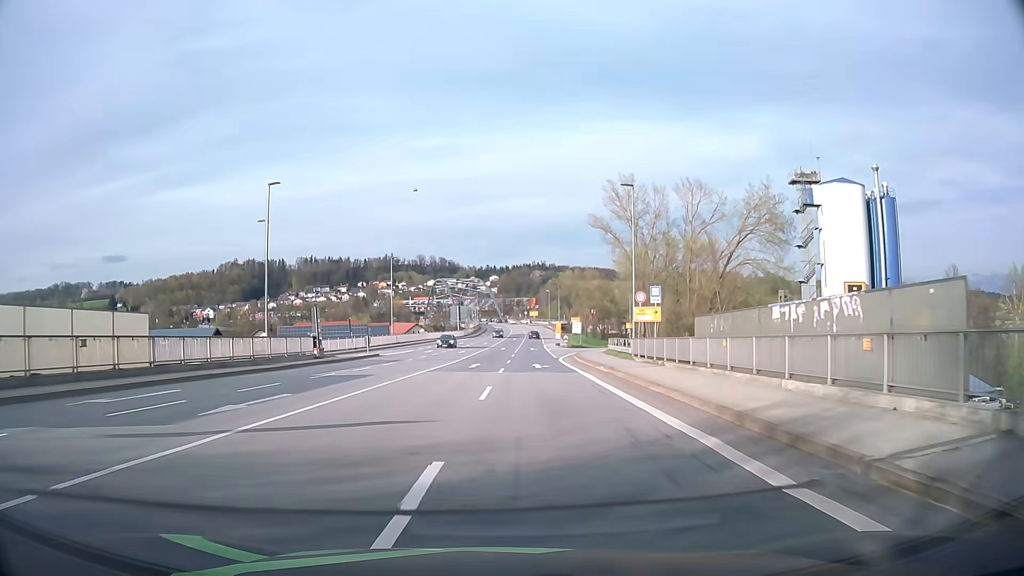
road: primary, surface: asphalt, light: Day
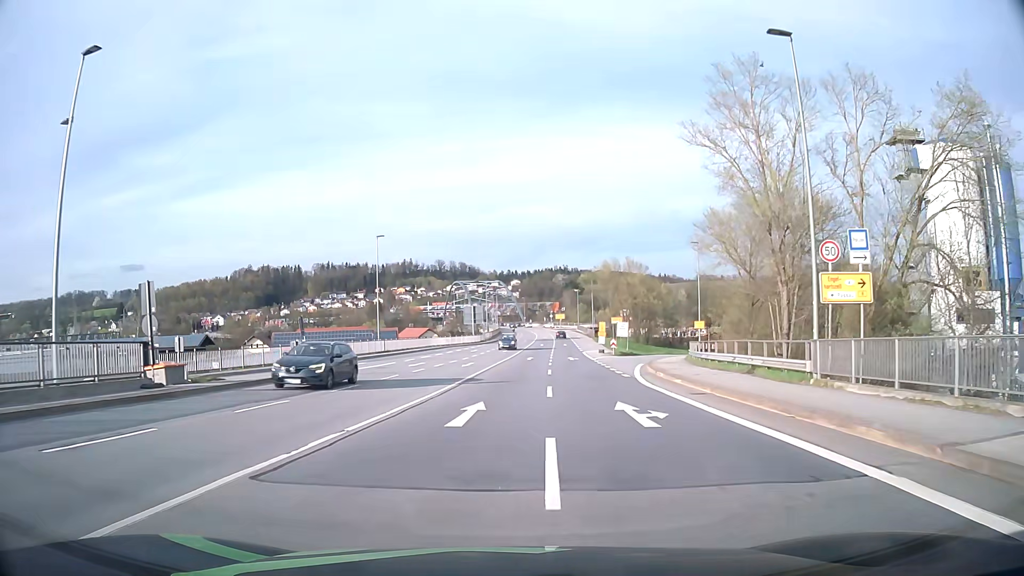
(-0.2, +21.7) m; -1°
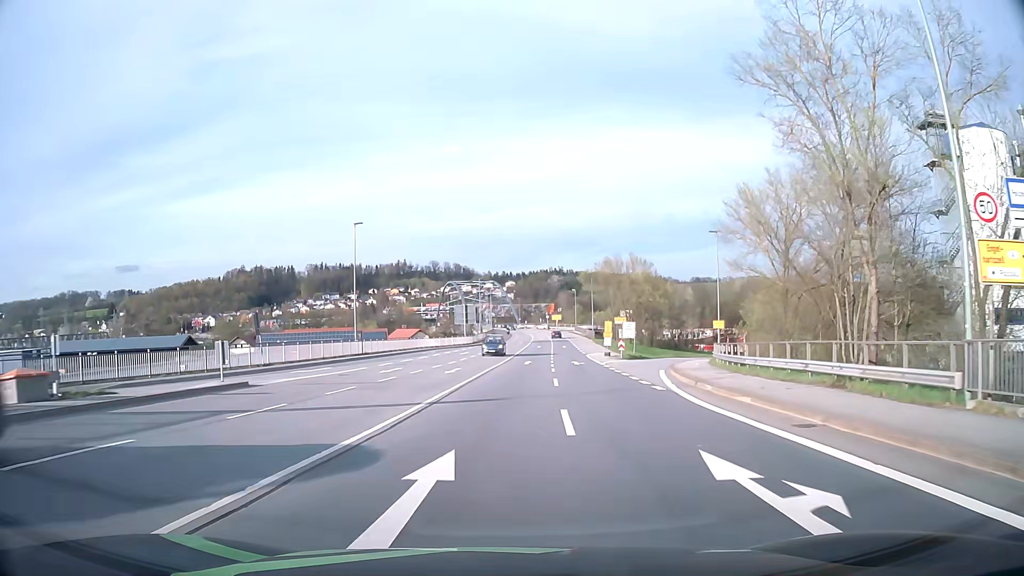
(0.0, +7.3) m; 0°
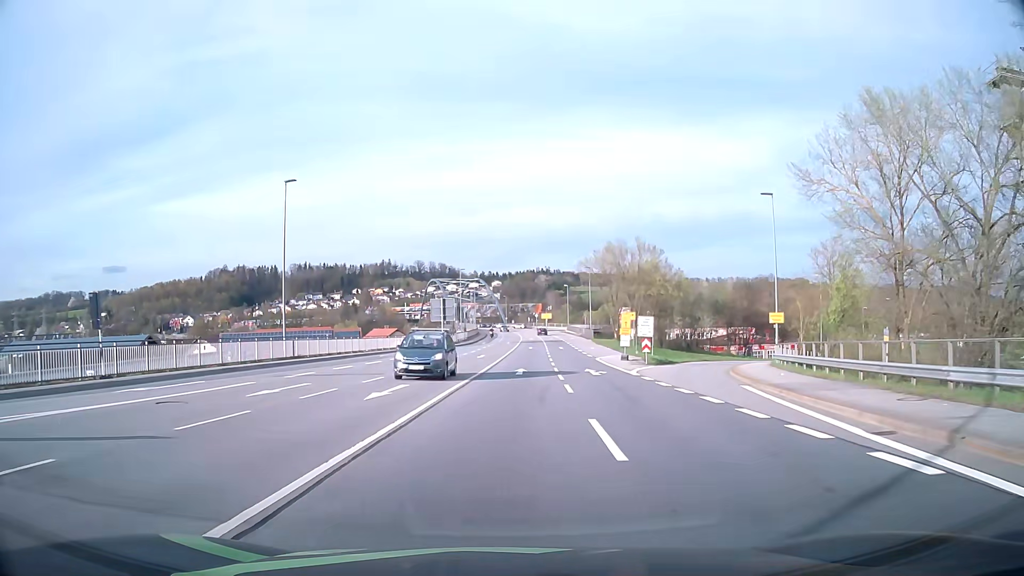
(+0.2, +14.7) m; +1°
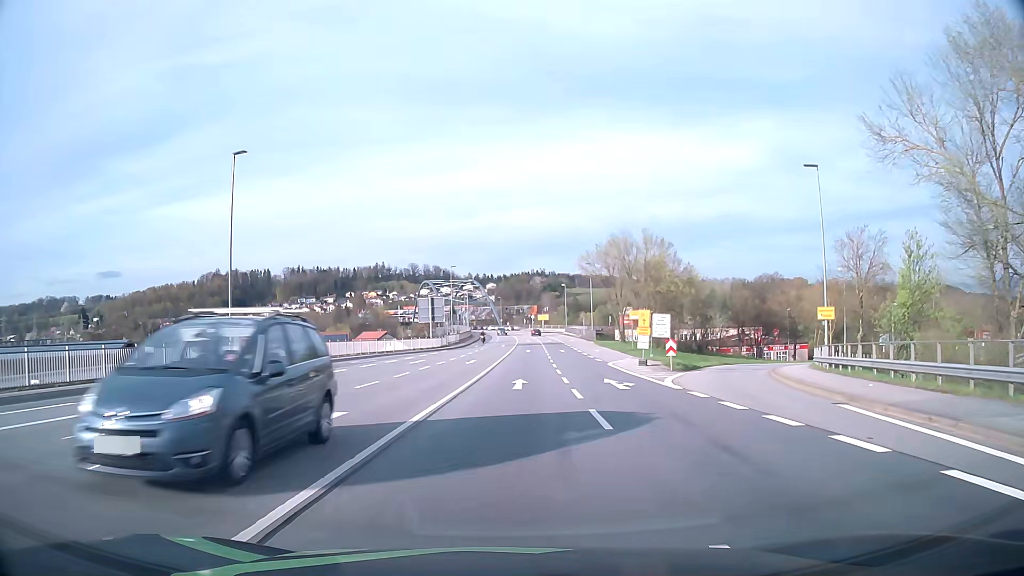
(0.0, +7.3) m; +1°
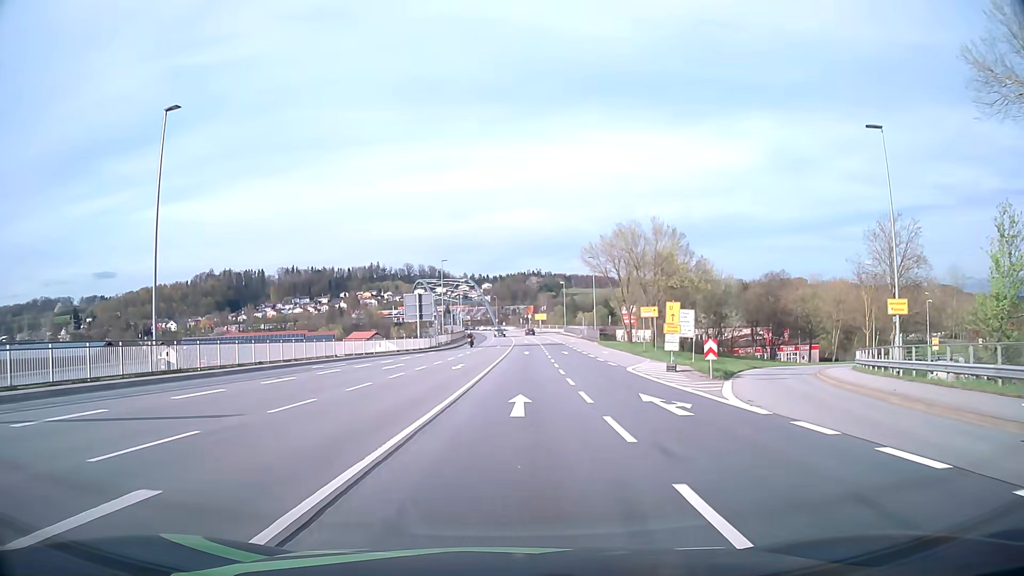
(0.0, +7.3) m; 0°
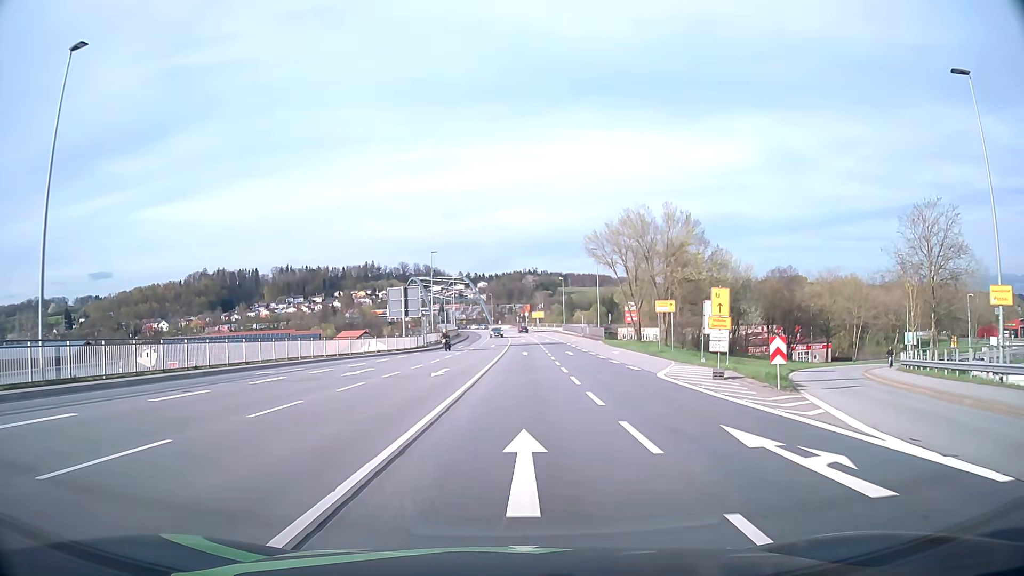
(0.0, +7.2) m; 0°
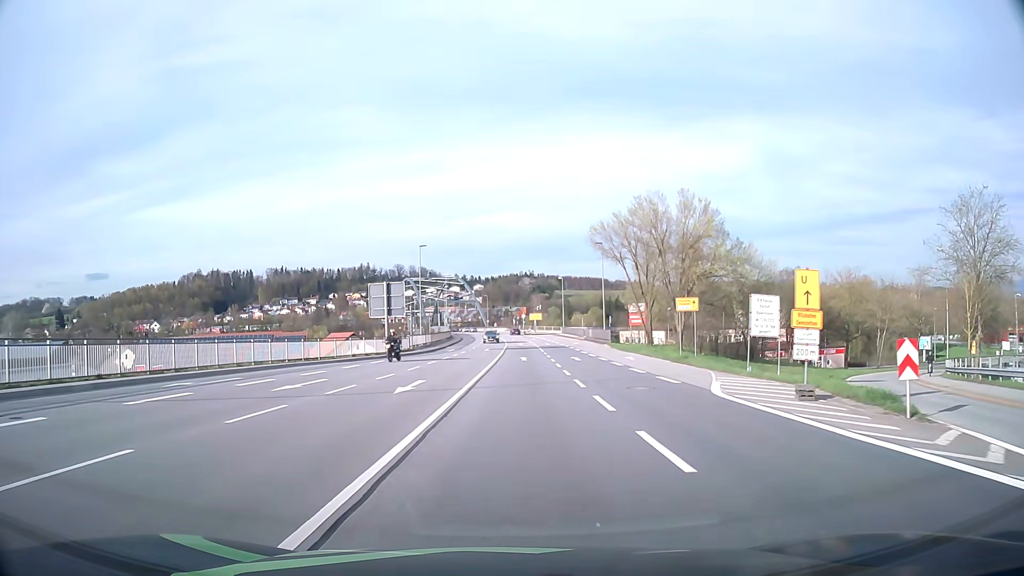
(0.0, +7.1) m; 0°
(0, +10) (0, +20) (+1, +30) (+1, +40) (+1, +50) (+1, +60) (+1, +70) (+1, +80) (+2, +90) (+1, +100) m
